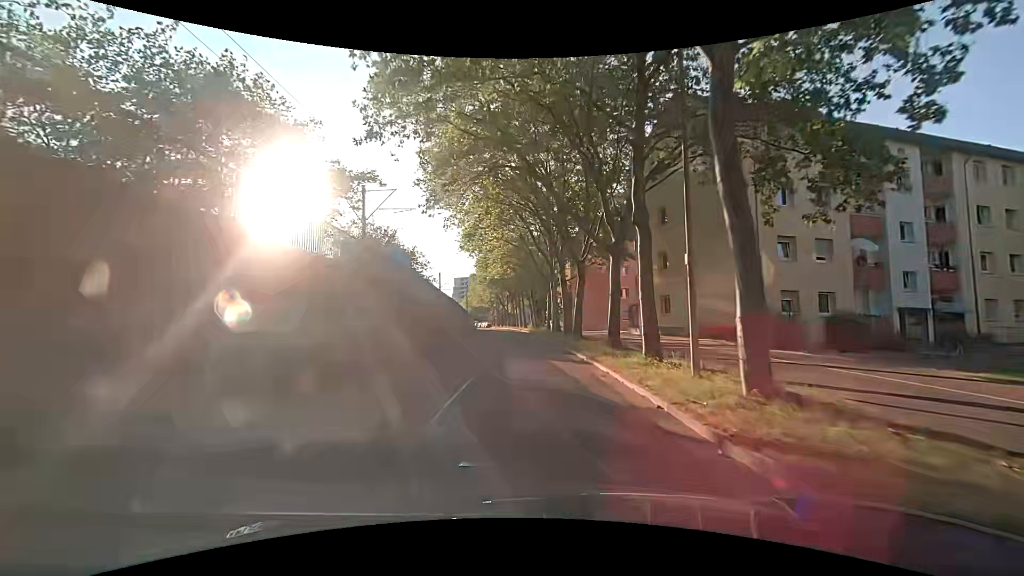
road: tertiary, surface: asphalt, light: Day
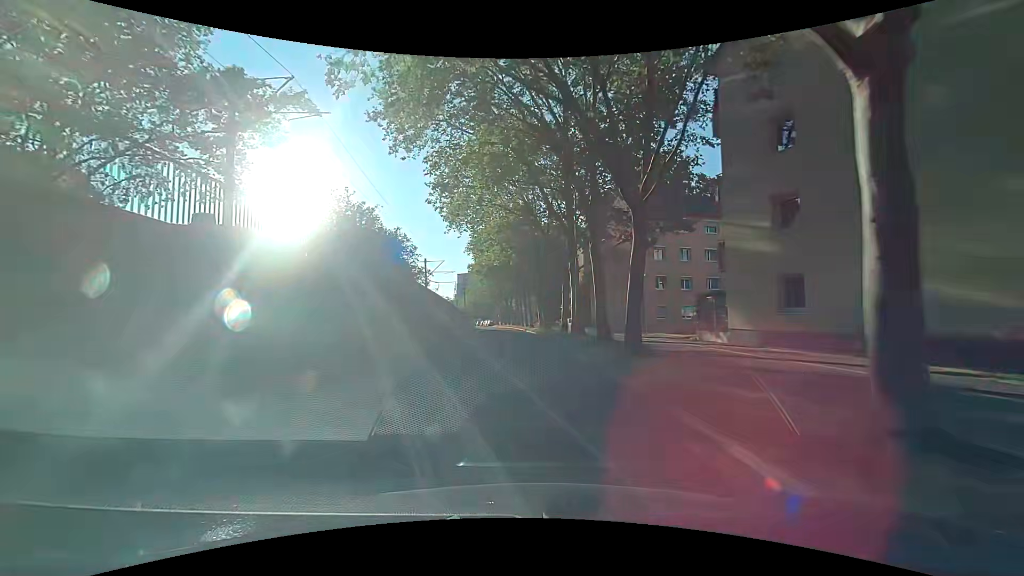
(-0.1, +14.0) m; -2°
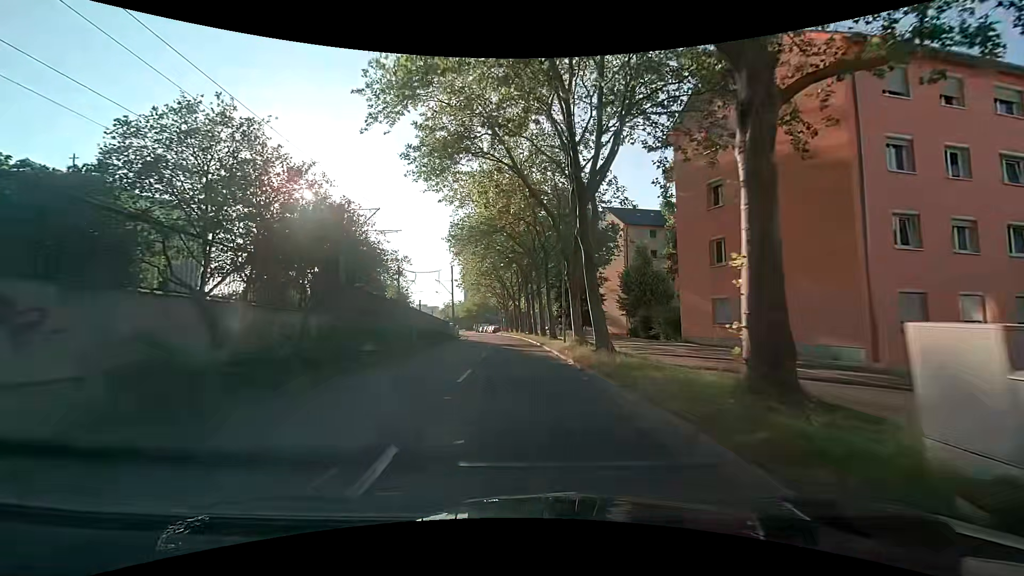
(+0.2, +28.7) m; 0°
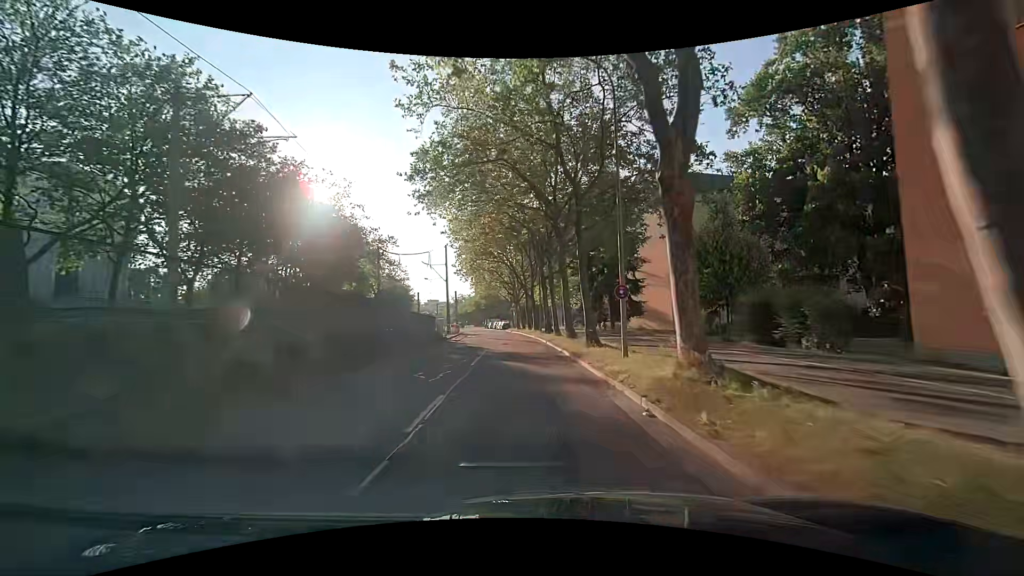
(-0.2, +14.6) m; -2°
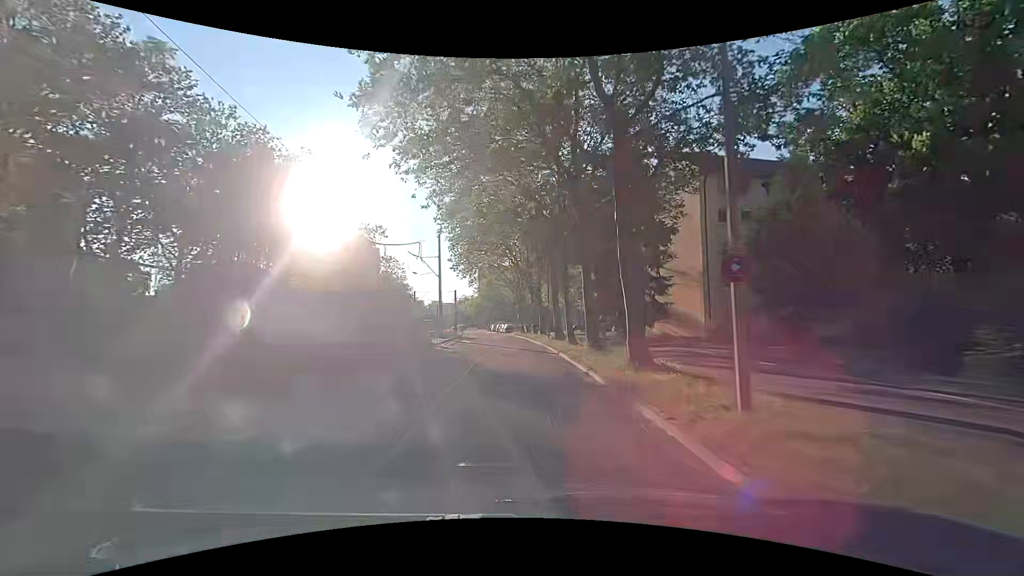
(-0.1, +7.3) m; -1°
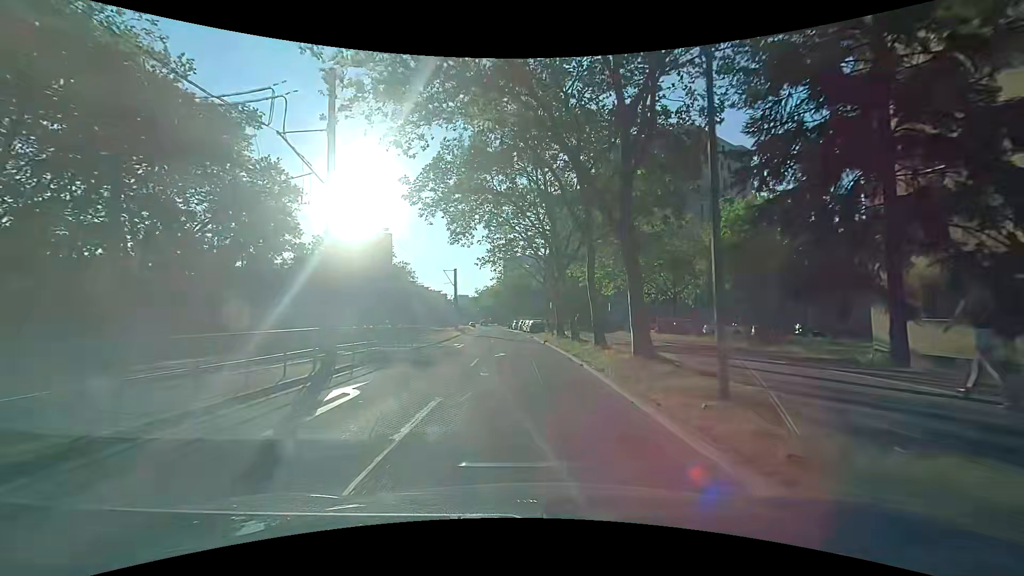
(-0.4, +29.5) m; -3°
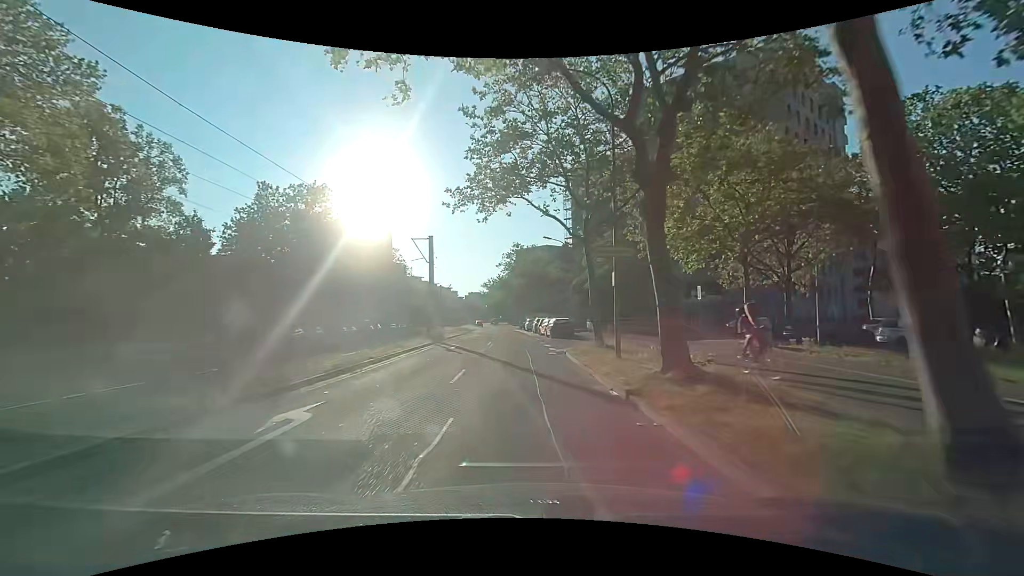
(-0.3, +22.2) m; -1°
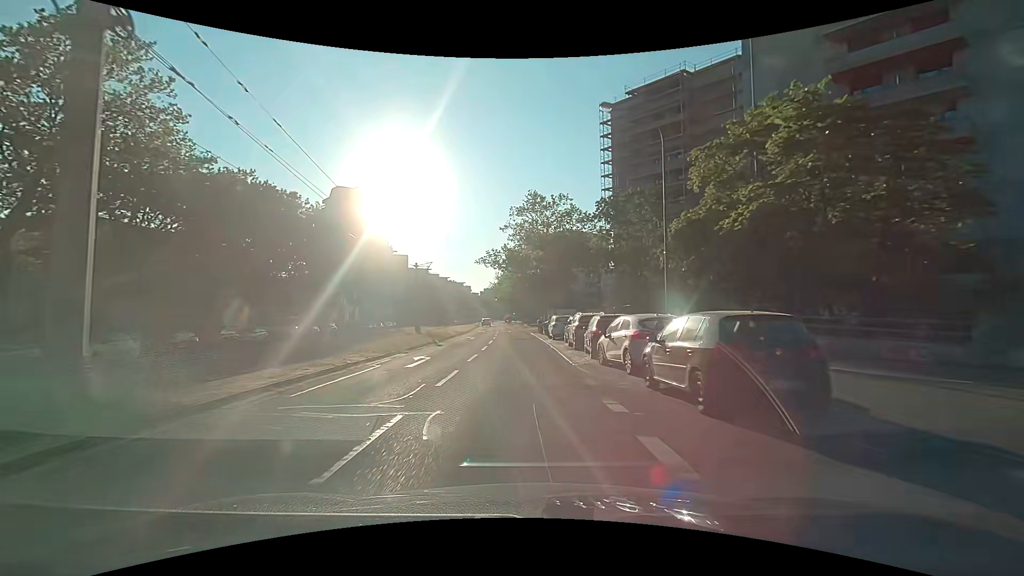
(-0.5, +29.7) m; -2°
(0, +10) (0, +20) (-1, +30) (-1, +40) (-1, +50) (-2, +60) (-3, +70) (-3, +80) (-4, +90) (-5, +100) m
